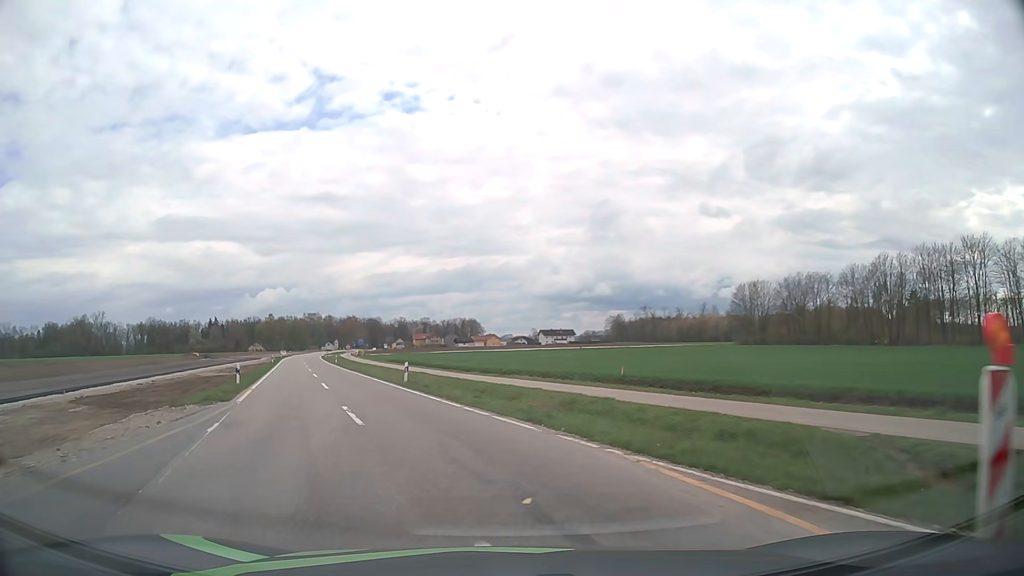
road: tertiary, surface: asphalt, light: Day
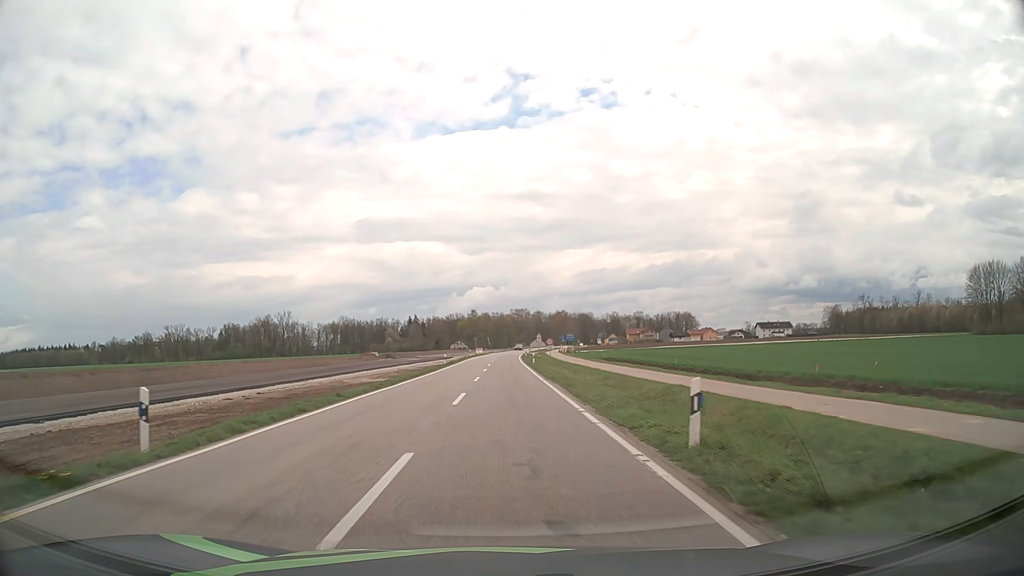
(-3.7, +20.7) m; -18°
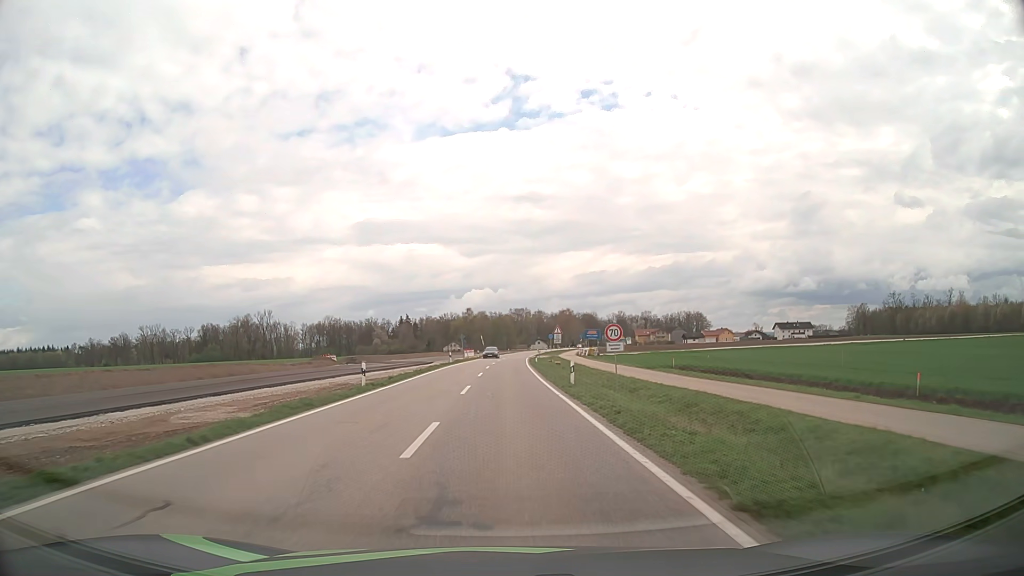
(-0.2, +33.2) m; 0°
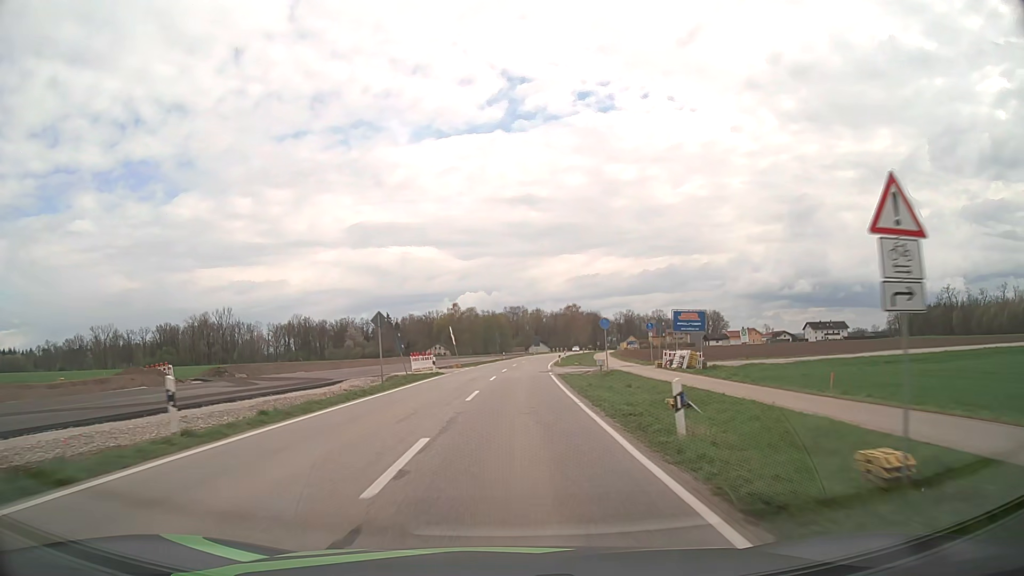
(0.0, +50.6) m; 0°
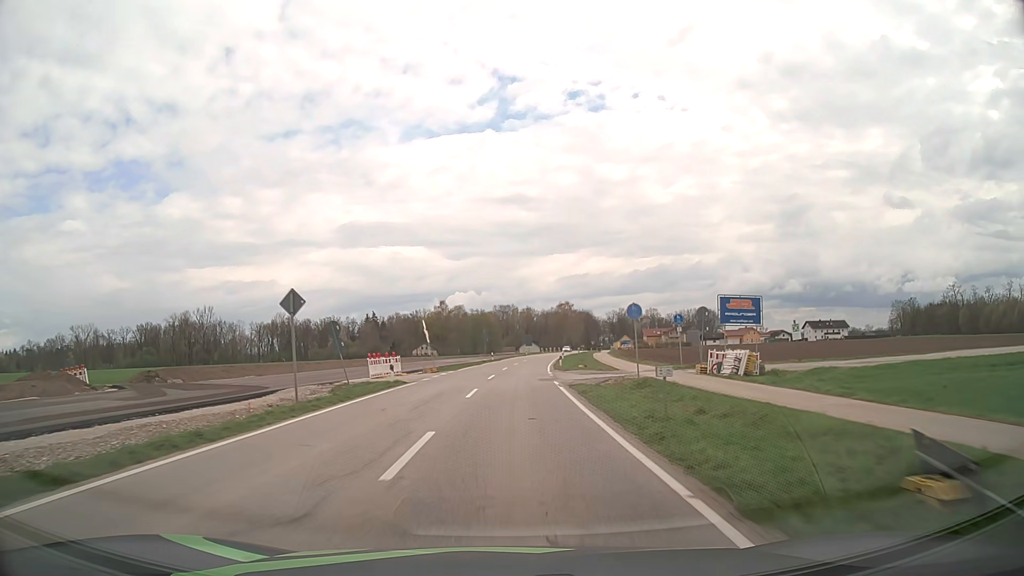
(+0.1, +11.2) m; +1°
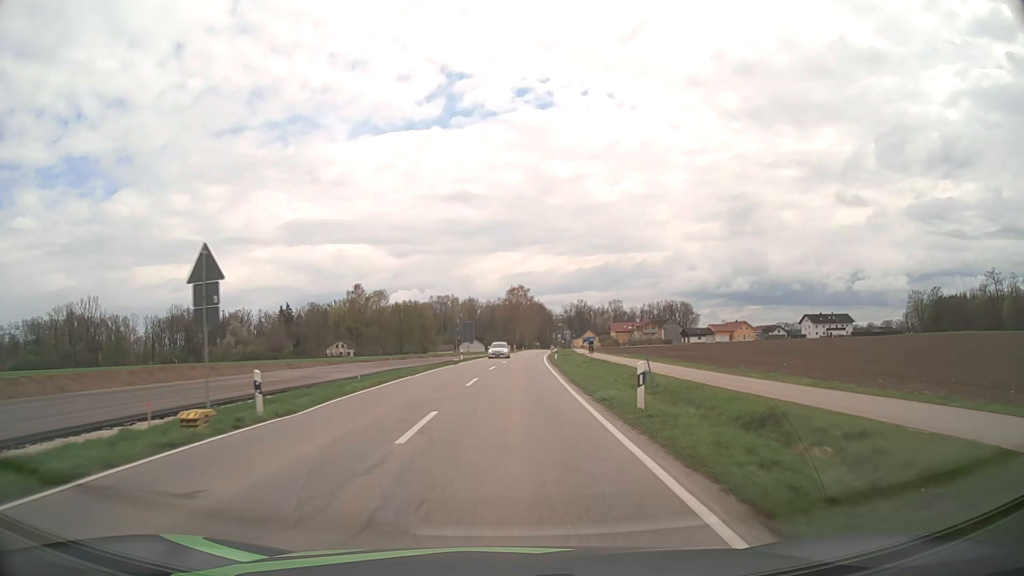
(+2.3, +58.1) m; +5°
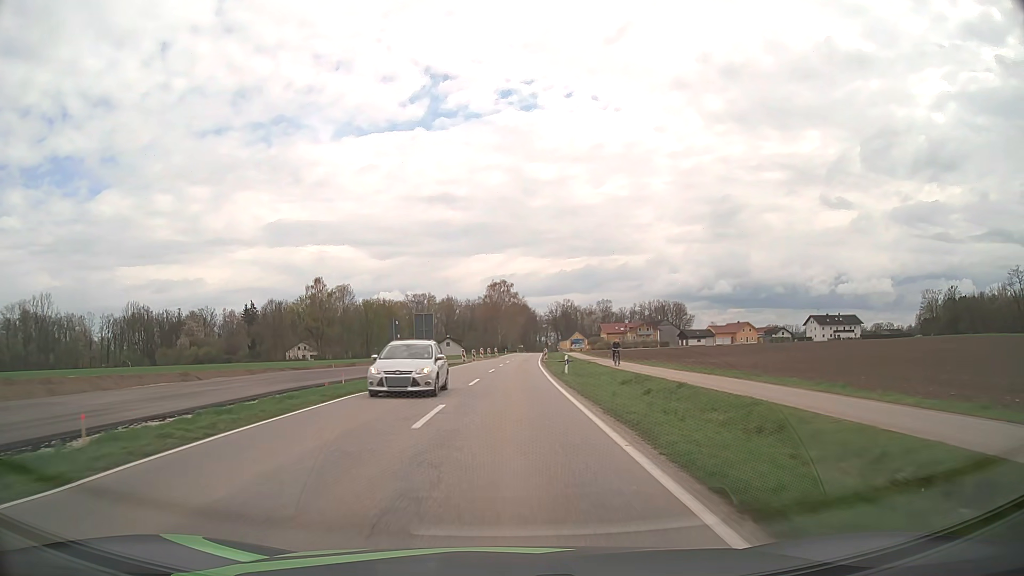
(+0.2, +22.4) m; +2°
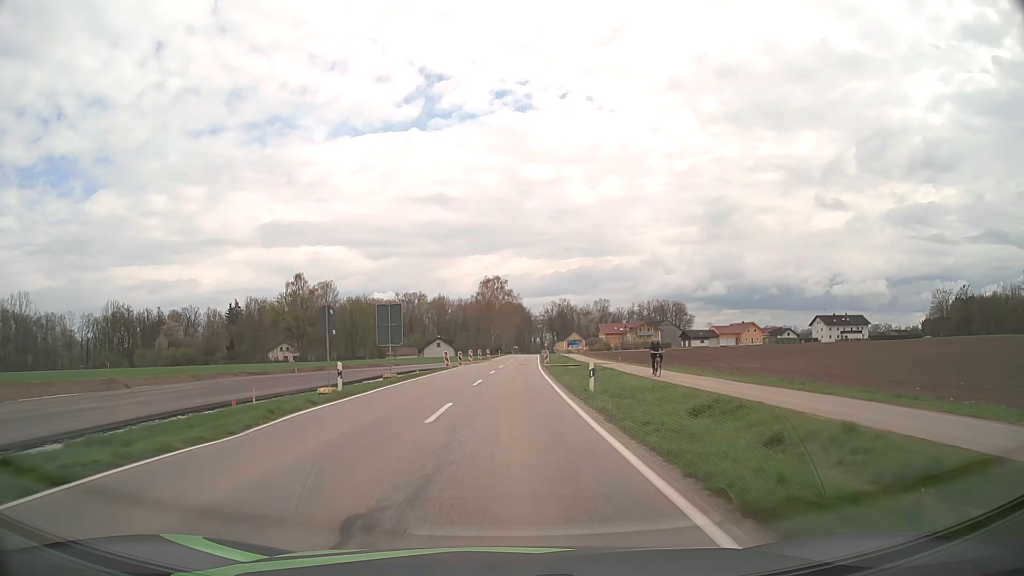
(0.0, +10.9) m; 0°
(0, +10) (0, +20) (0, +30) (+1, +40) (+1, +50) (+1, +60) (+2, +70) (+2, +80) (+3, +90) (+3, +100) m
